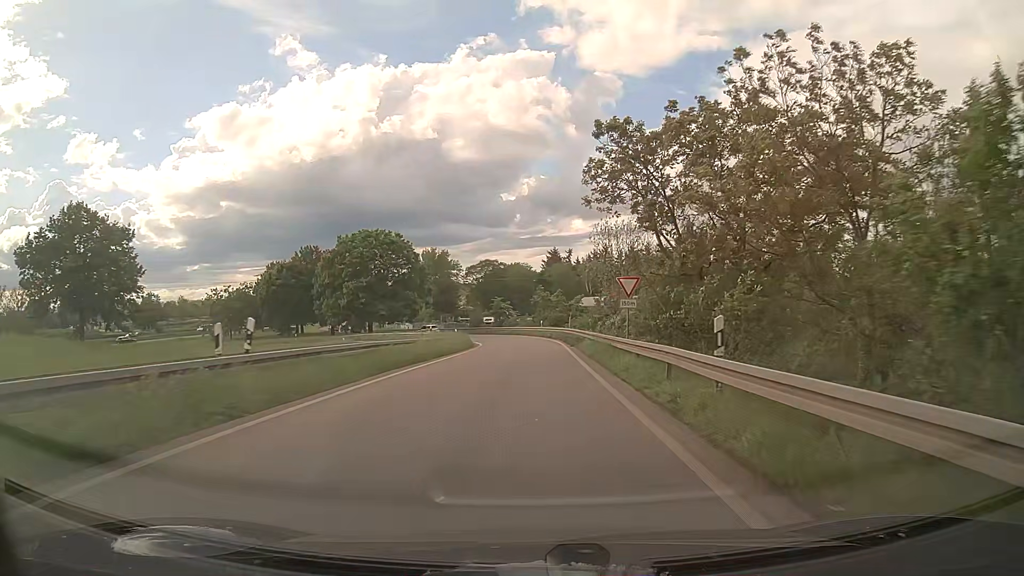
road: trunk_link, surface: asphalt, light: Day
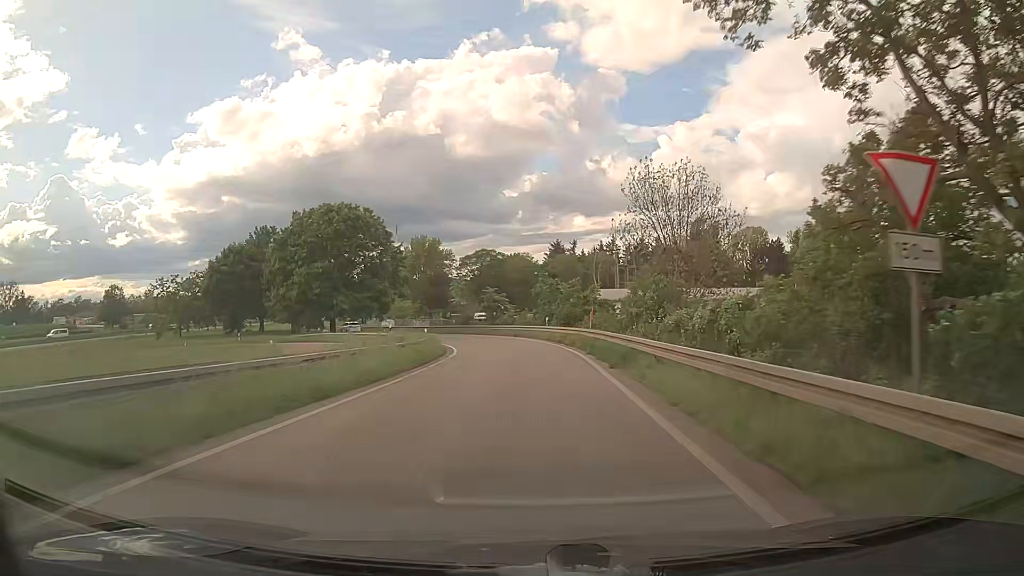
(-0.1, +17.7) m; 0°
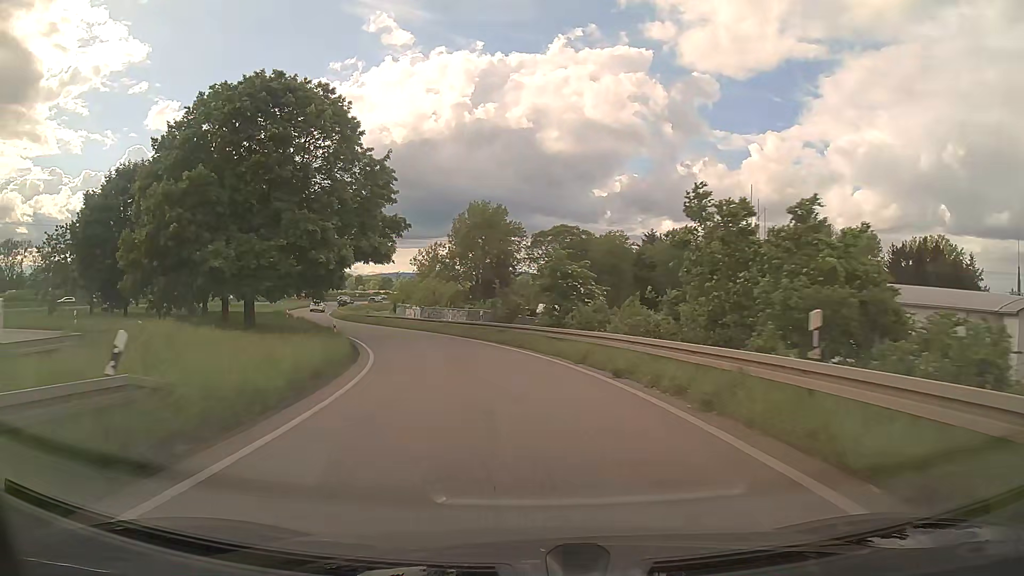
(-1.2, +36.3) m; -7°
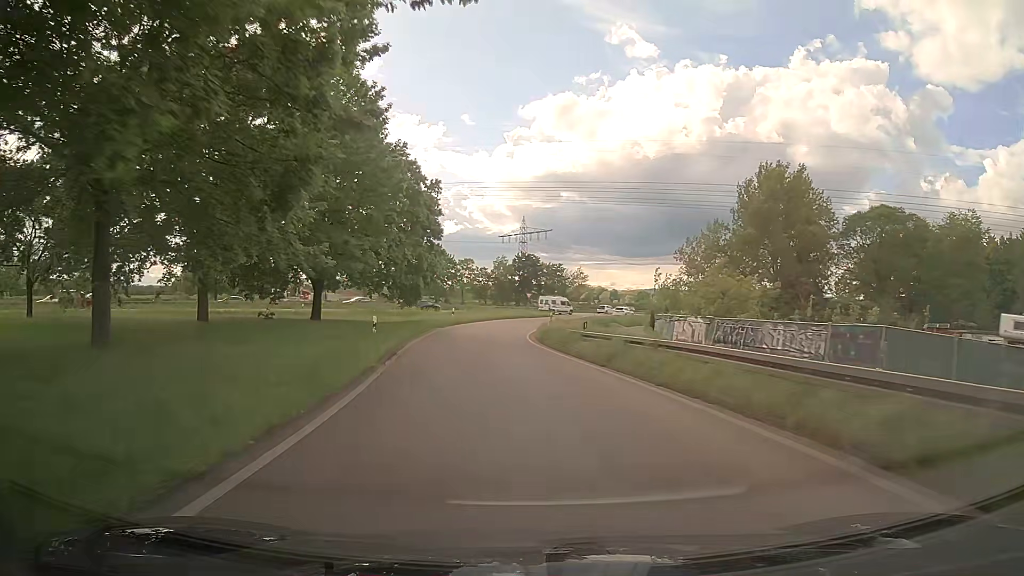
(-6.9, +36.7) m; -21°
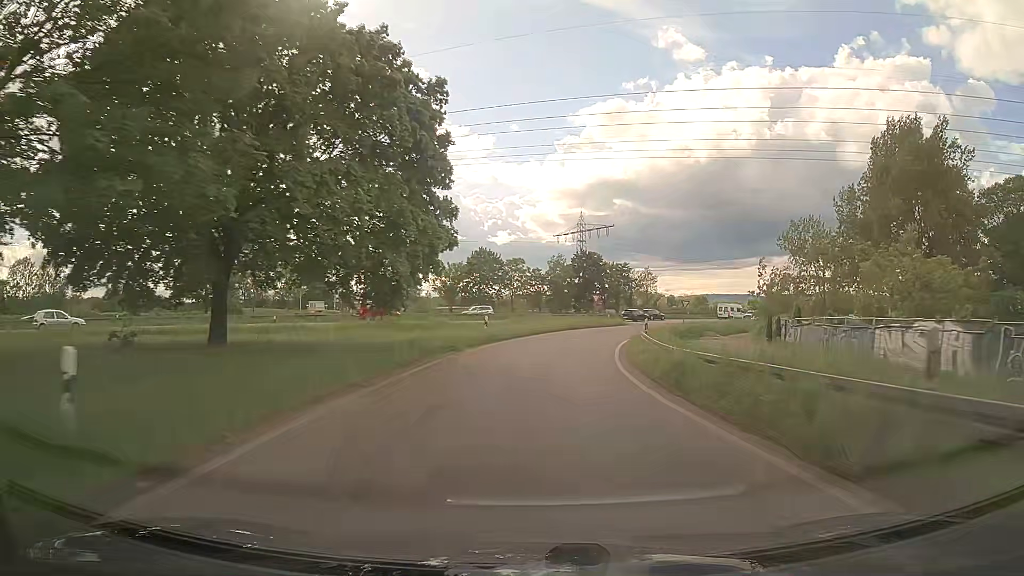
(-1.1, +19.1) m; -5°
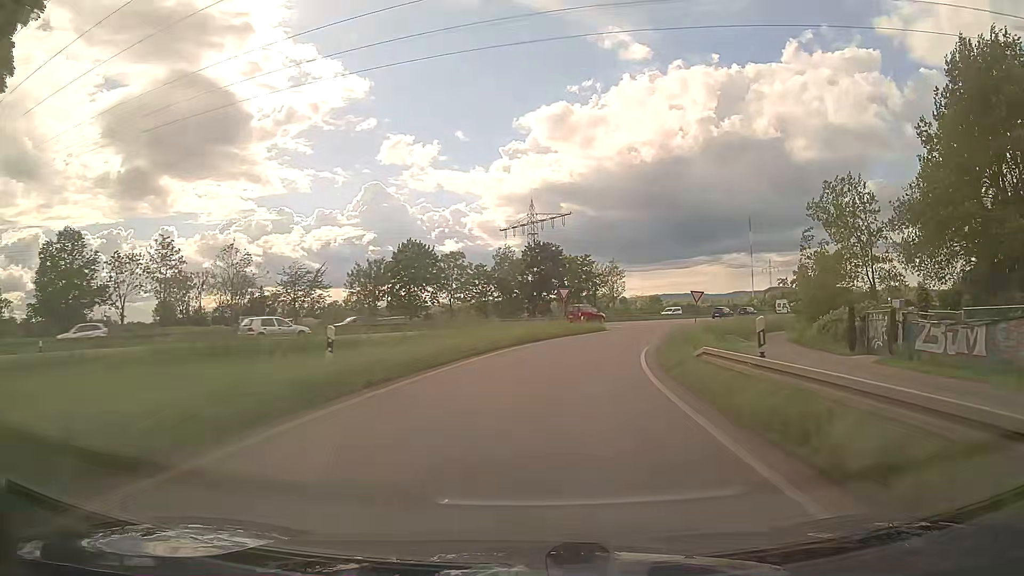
(+0.6, +19.3) m; +4°
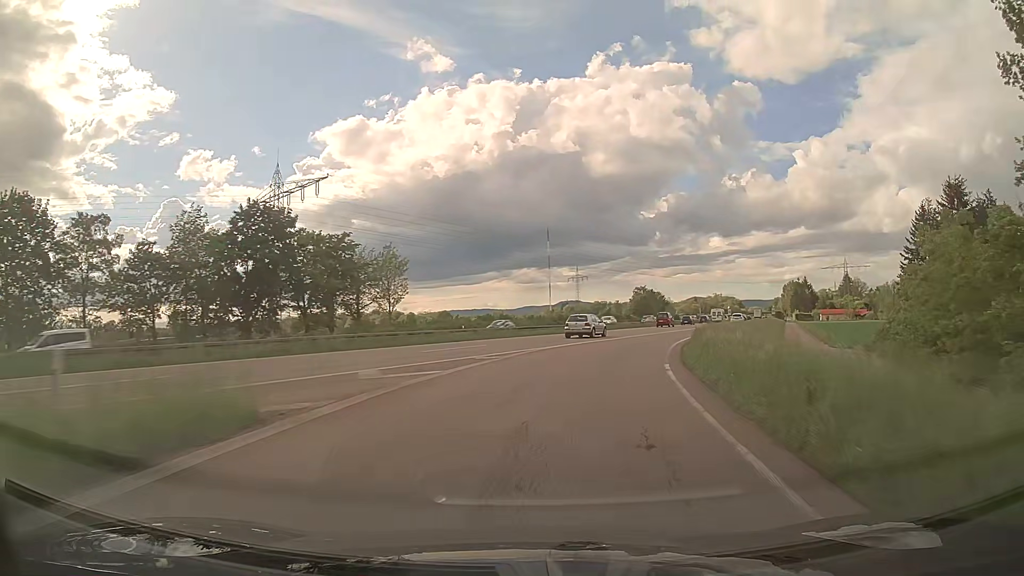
(+5.5, +38.7) m; +17°
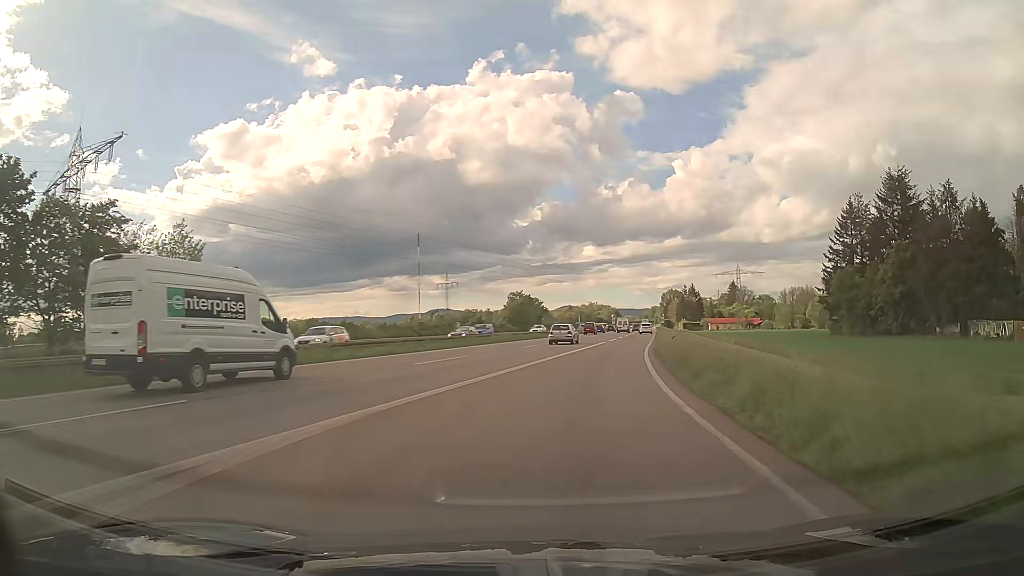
(+2.0, +19.8) m; +11°
